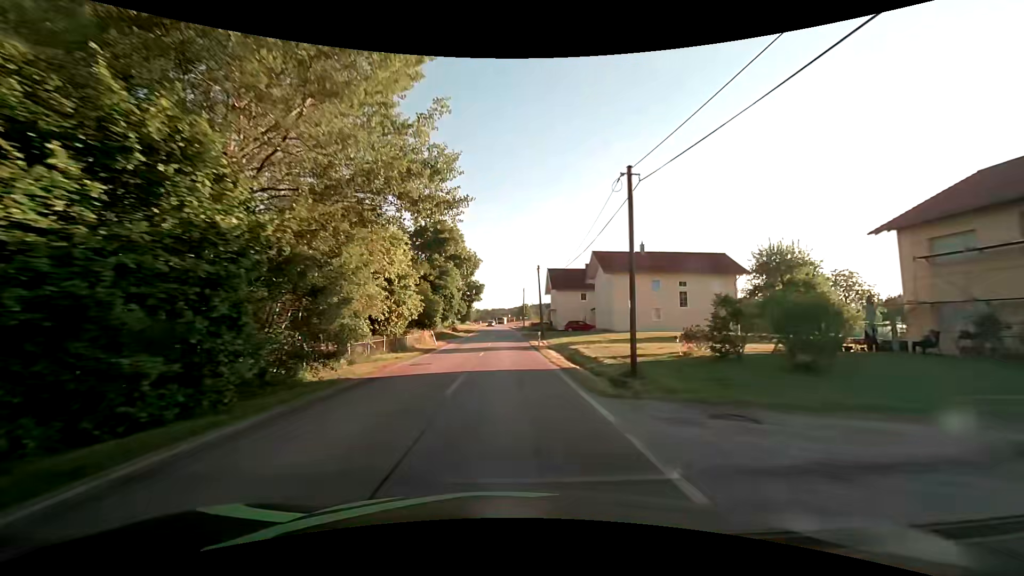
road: tertiary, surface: asphalt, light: Day
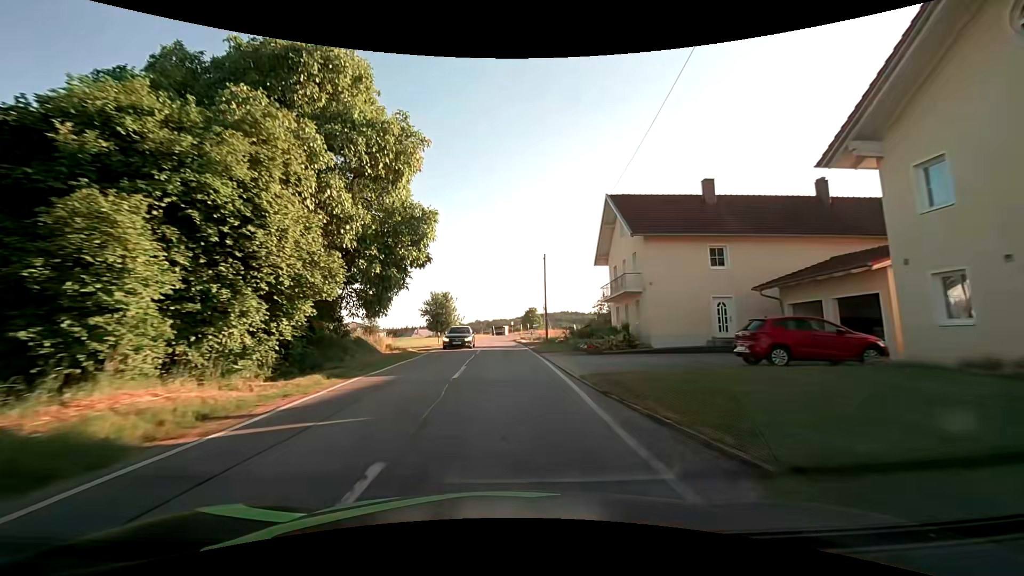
(0.0, +45.2) m; 0°
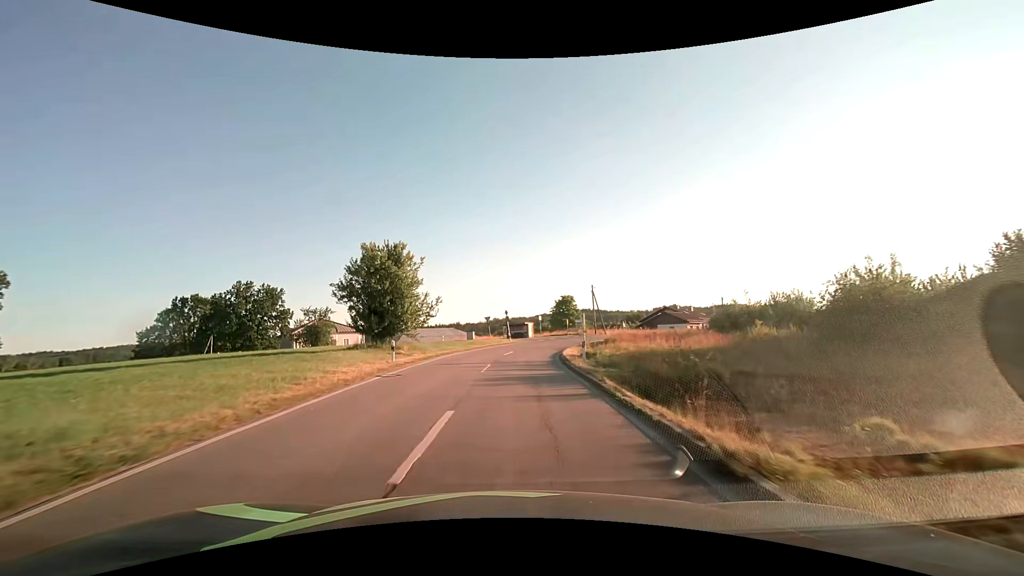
(-0.7, +44.8) m; -2°
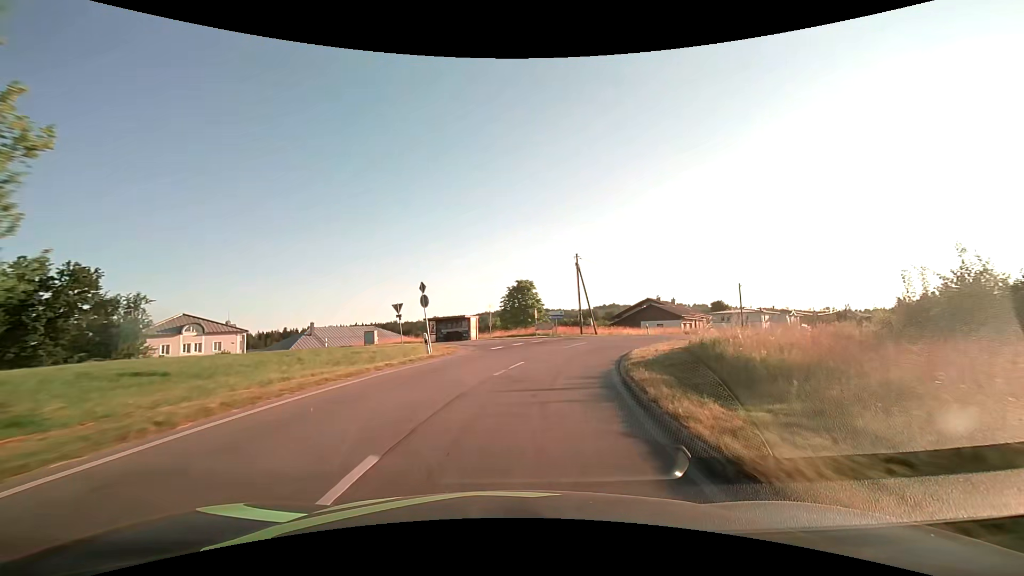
(+0.8, +27.2) m; +6°
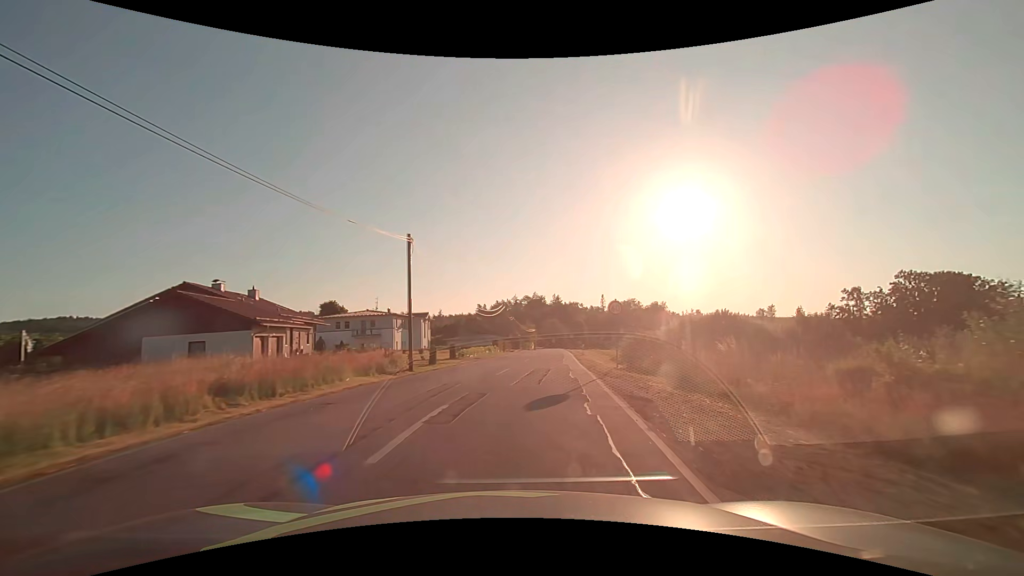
(+14.7, +40.4) m; +43°
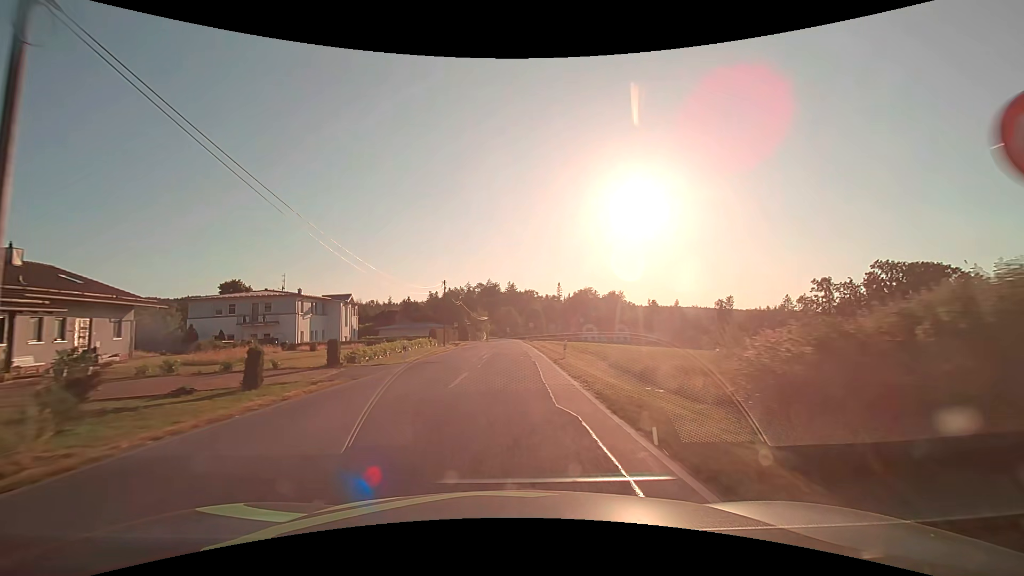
(+1.2, +17.2) m; +6°
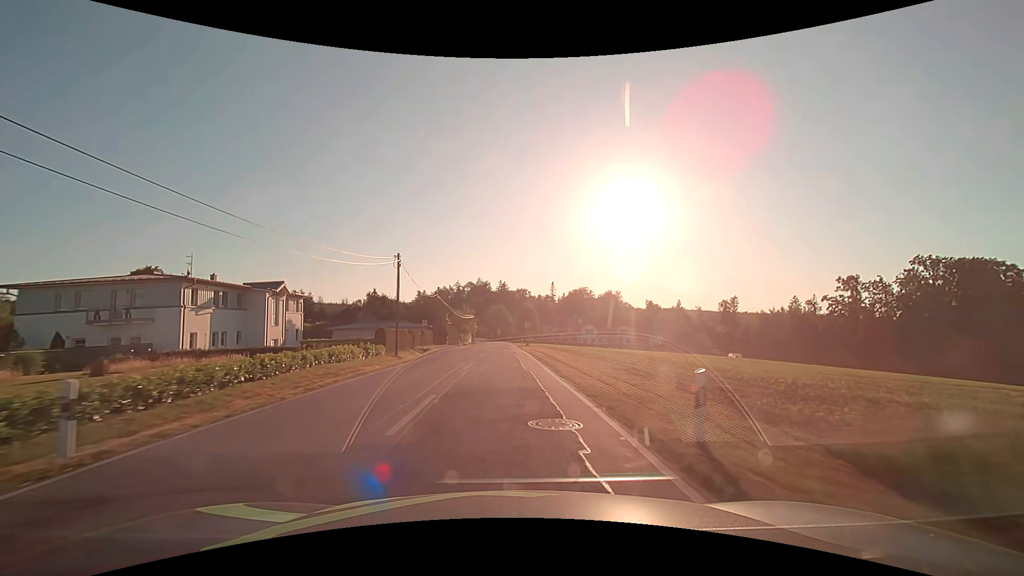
(+0.2, +17.9) m; +1°
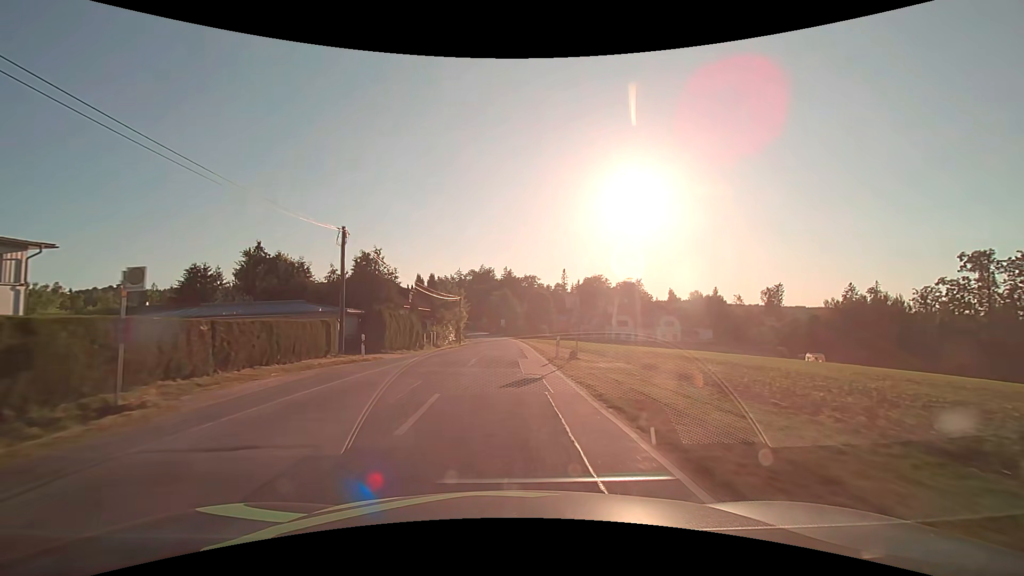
(-0.3, +36.6) m; -1°
(0, +10) (0, +20) (0, +30) (0, +40) (0, +50) (0, +60) (-1, +70) (-1, +80) (-2, +90) (-3, +100) m
